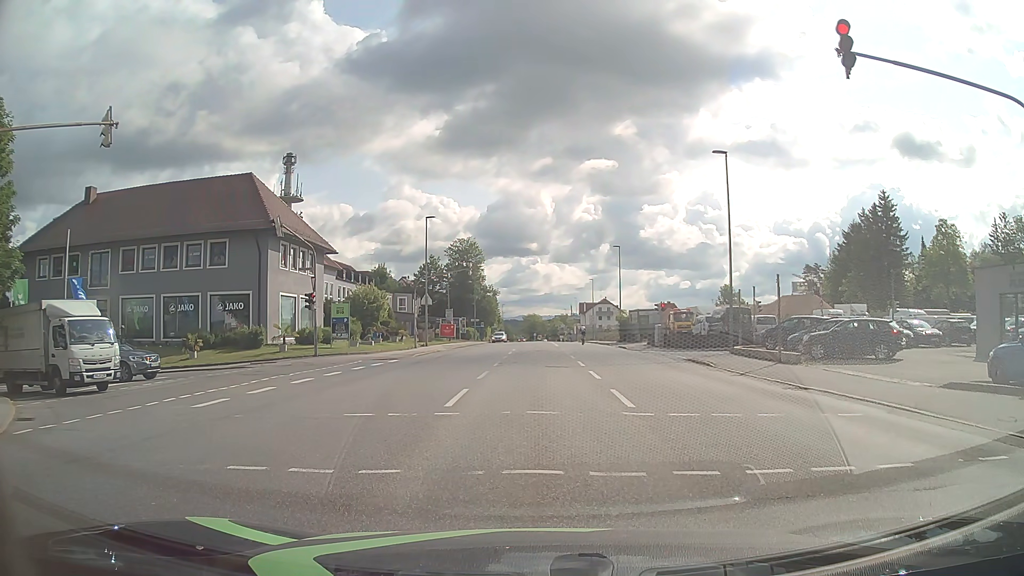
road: tertiary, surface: asphalt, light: Day
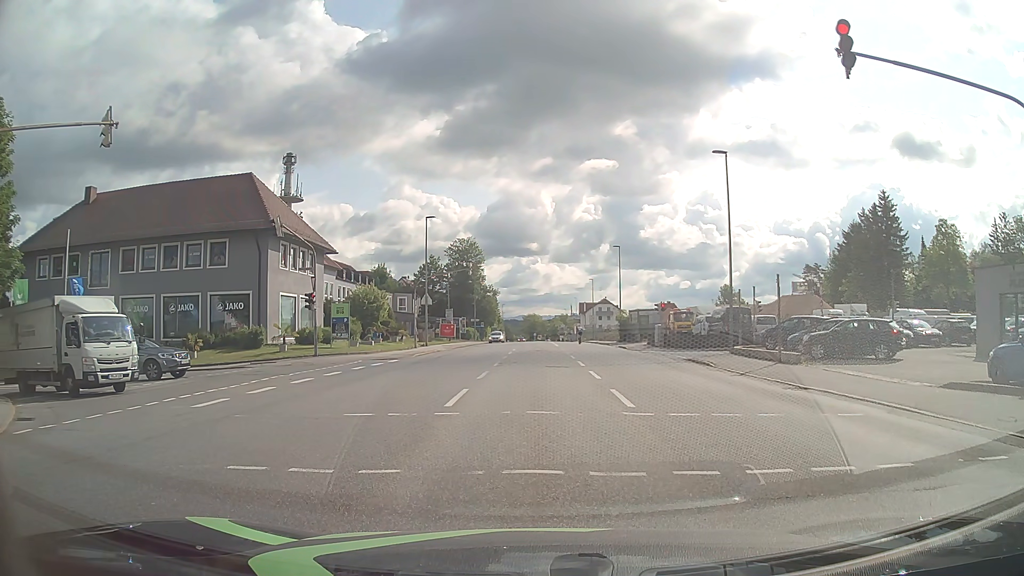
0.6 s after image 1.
(0.0, 0.0) m; 0°
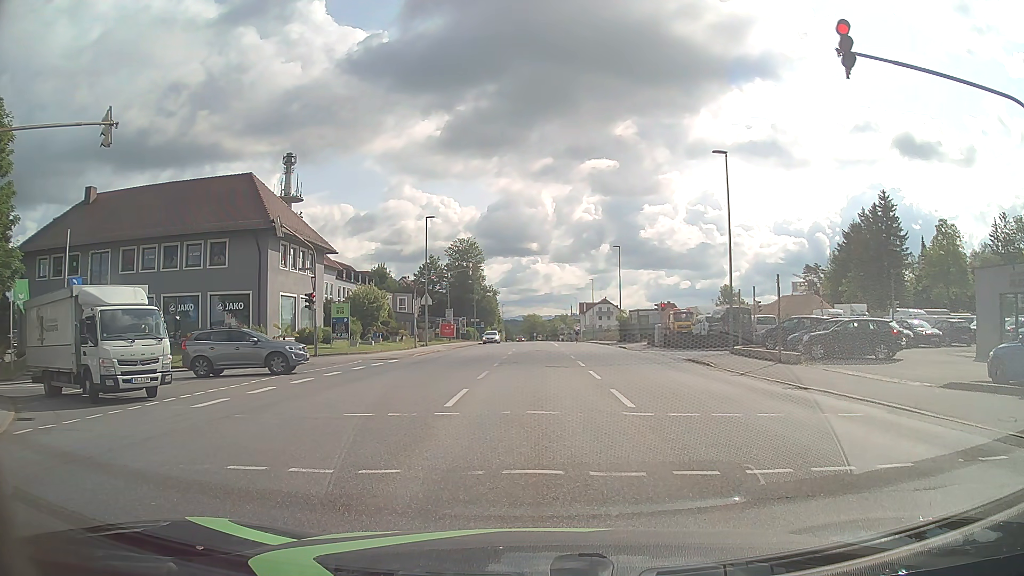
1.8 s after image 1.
(0.0, 0.0) m; 0°
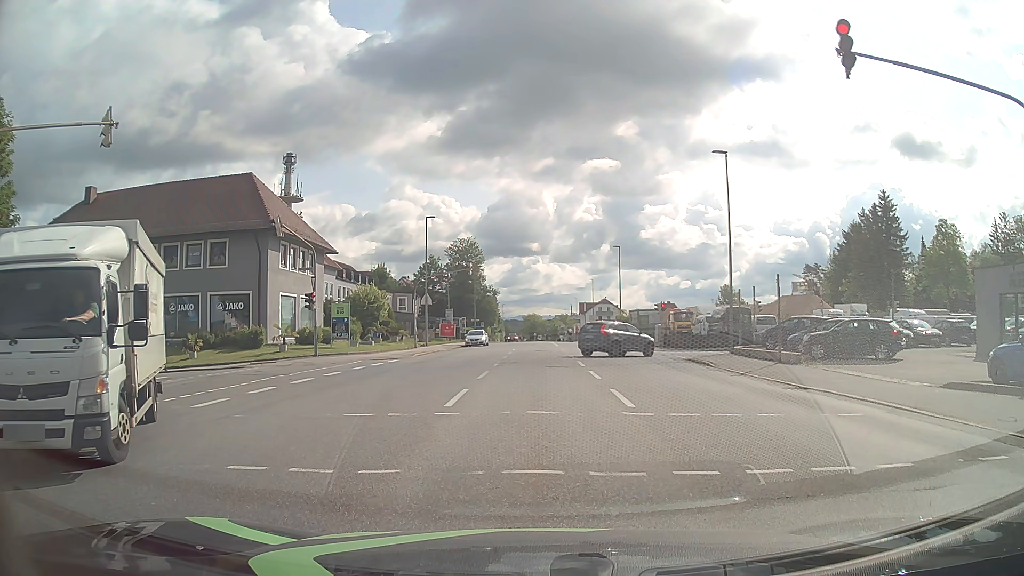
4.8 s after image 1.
(0.0, 0.0) m; 0°
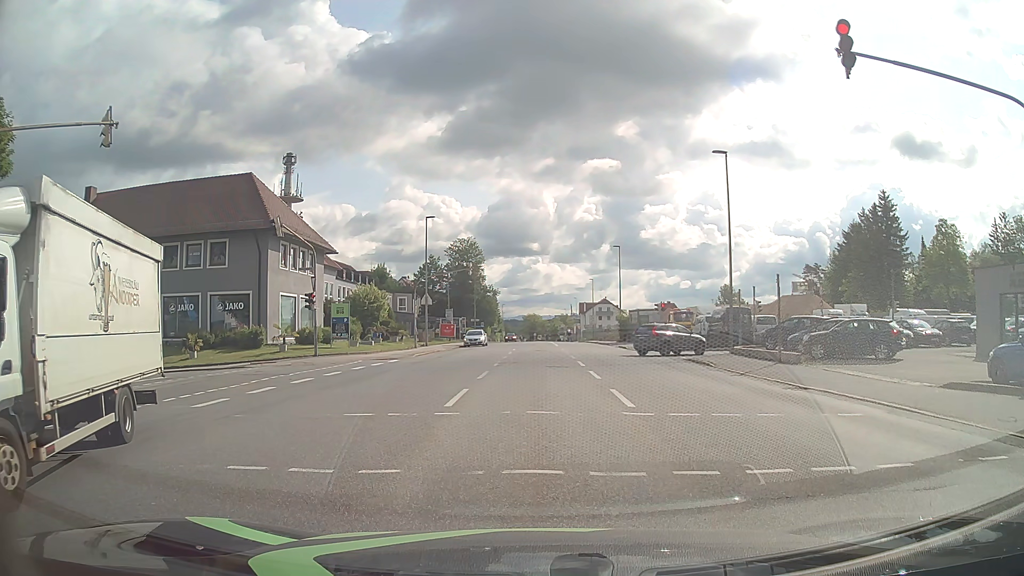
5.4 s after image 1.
(0.0, 0.0) m; 0°
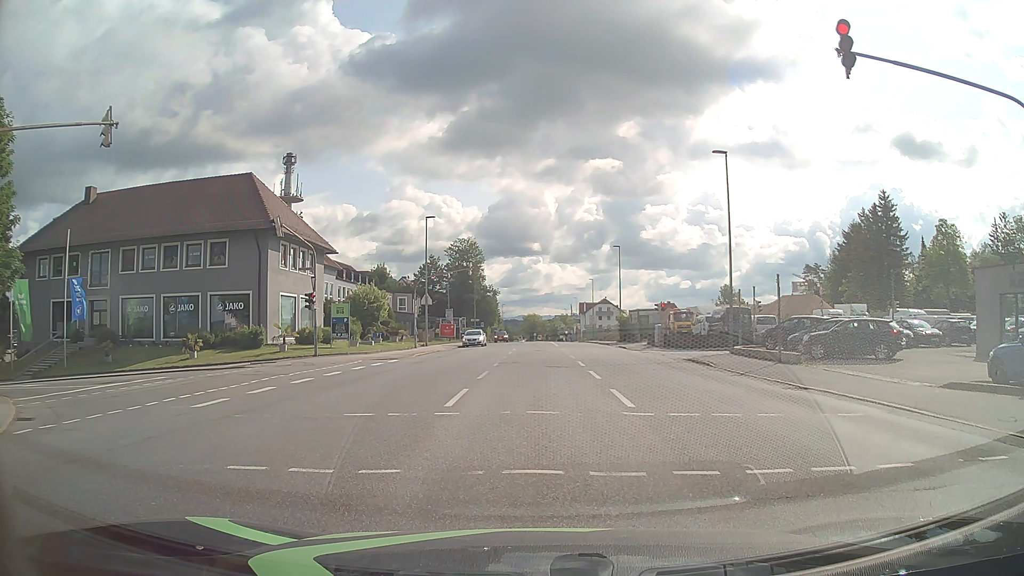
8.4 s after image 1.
(0.0, 0.0) m; 0°
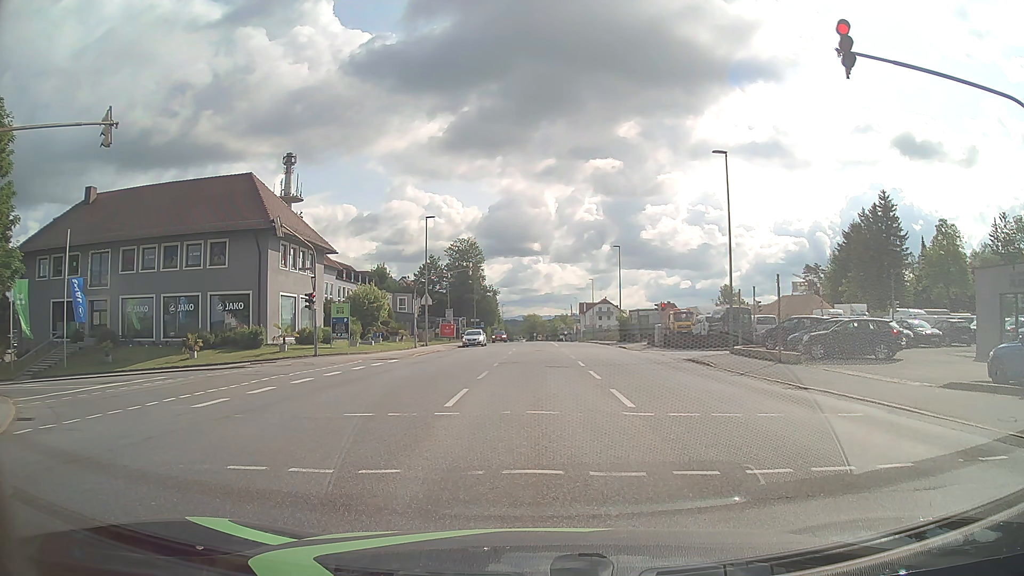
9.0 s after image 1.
(0.0, 0.0) m; 0°
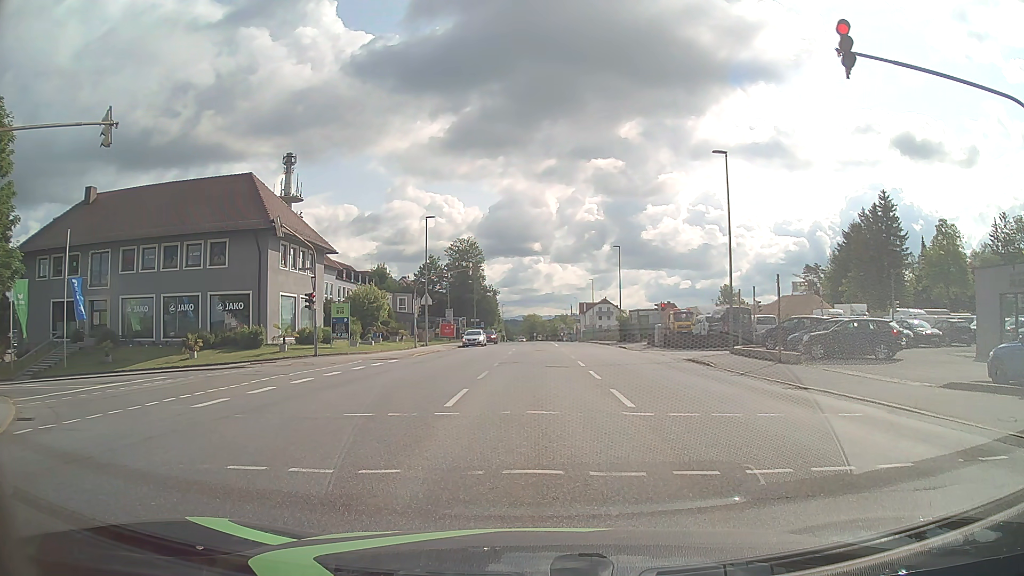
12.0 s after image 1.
(0.0, 0.0) m; 0°
